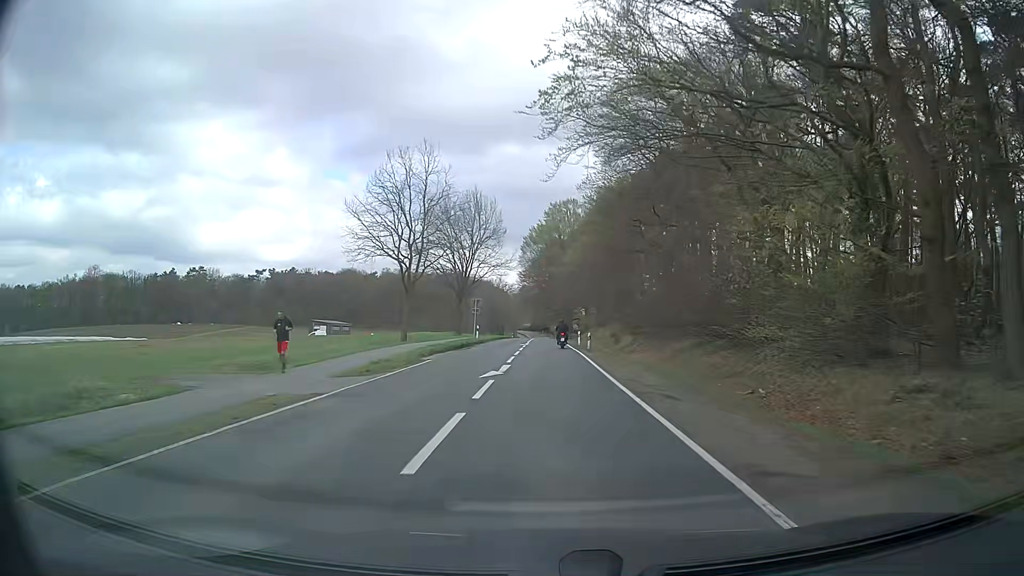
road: secondary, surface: asphalt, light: Day
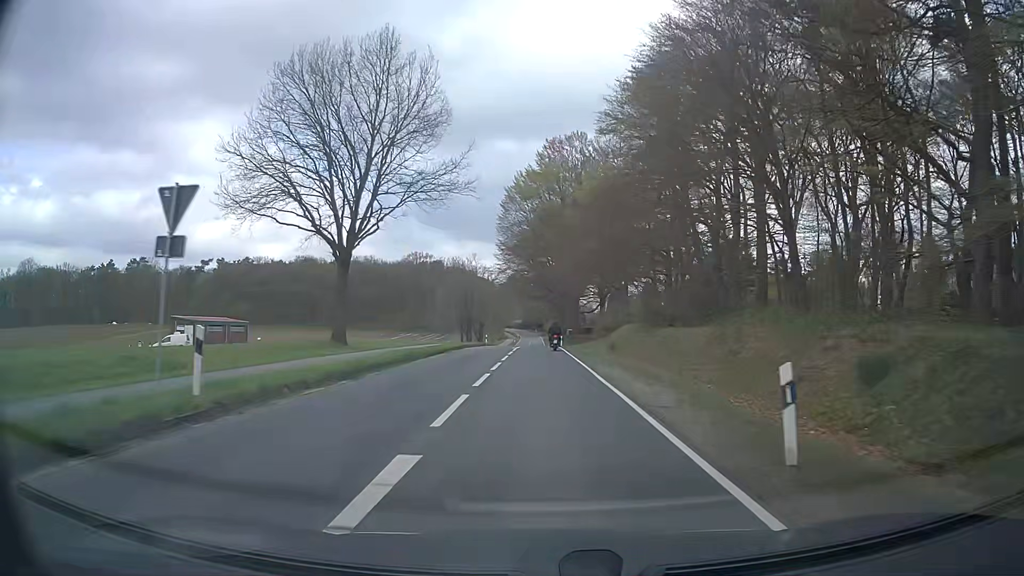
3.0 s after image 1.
(0.0, +44.5) m; 0°
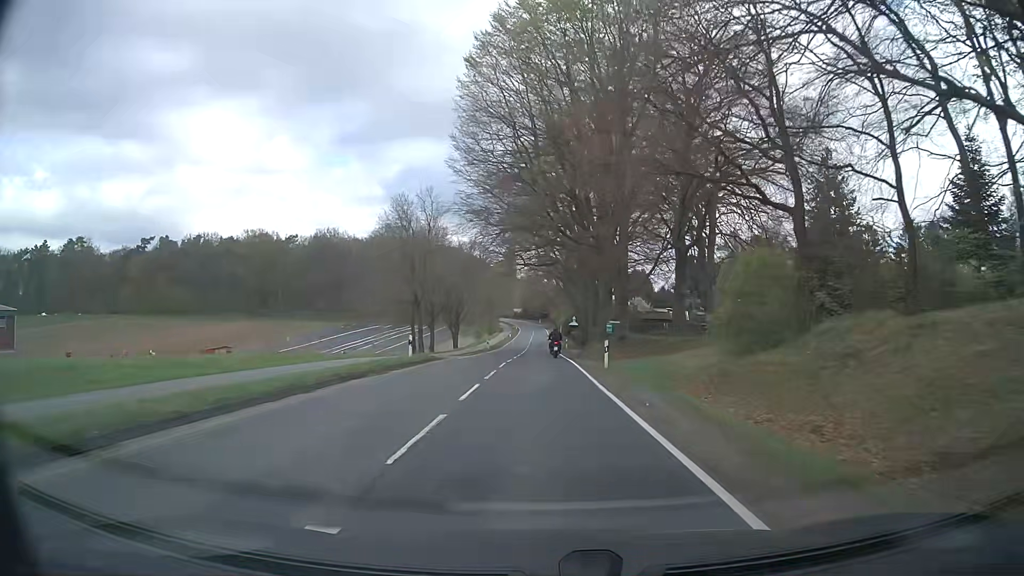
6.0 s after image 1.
(-0.2, +44.5) m; -1°
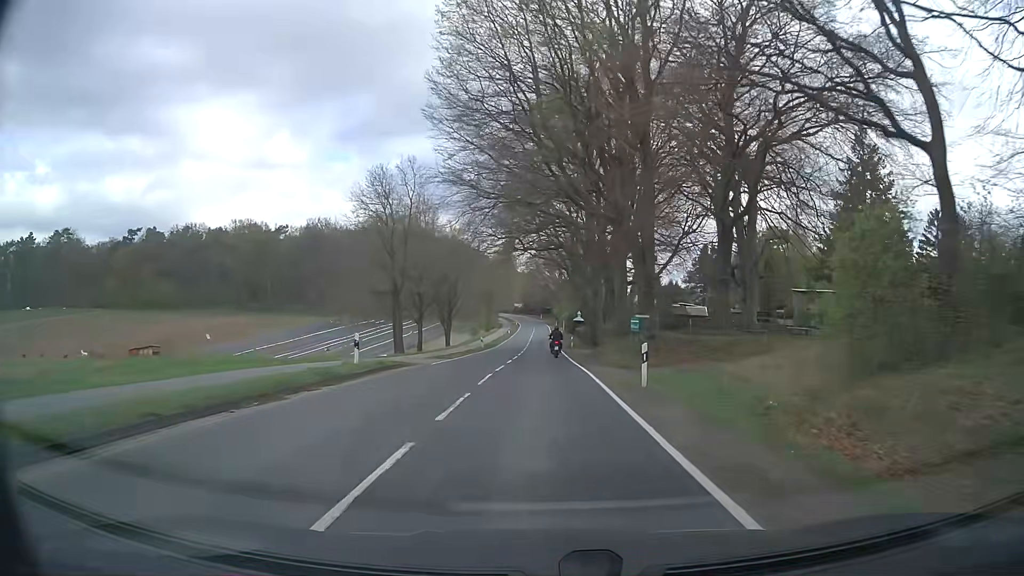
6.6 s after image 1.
(0.0, +8.9) m; 0°
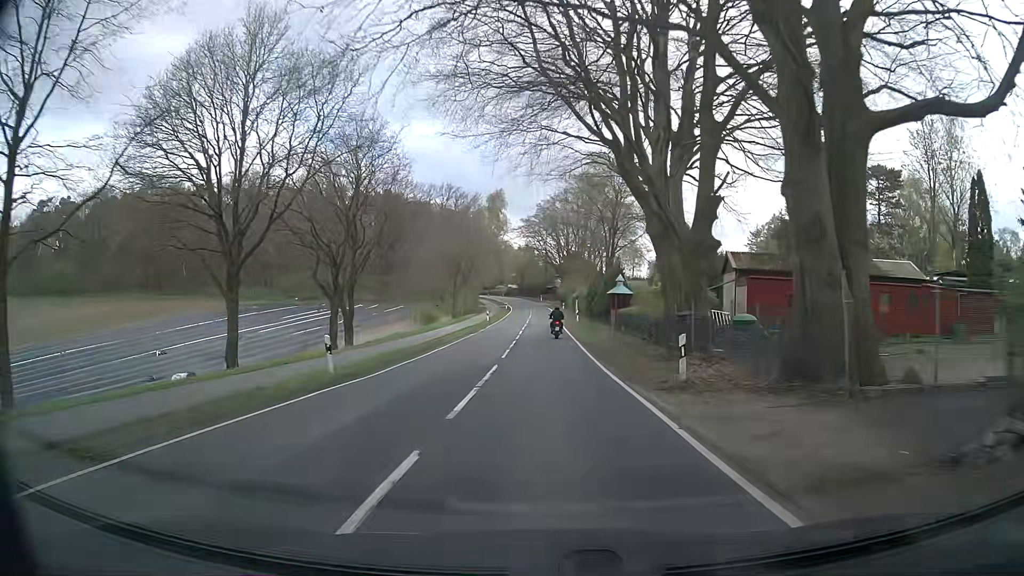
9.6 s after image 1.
(+0.2, +44.2) m; 0°
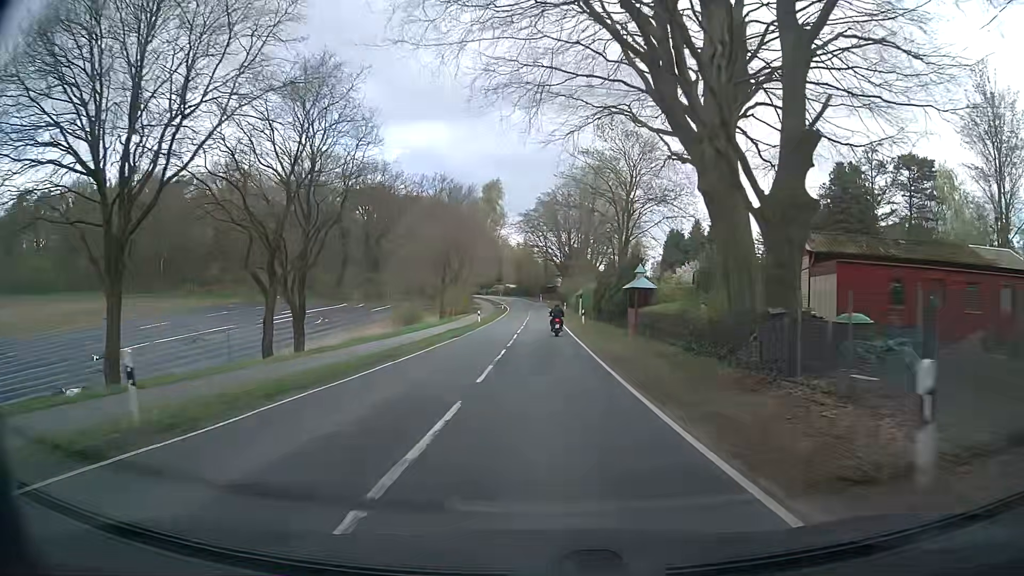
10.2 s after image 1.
(+0.1, +8.6) m; +1°
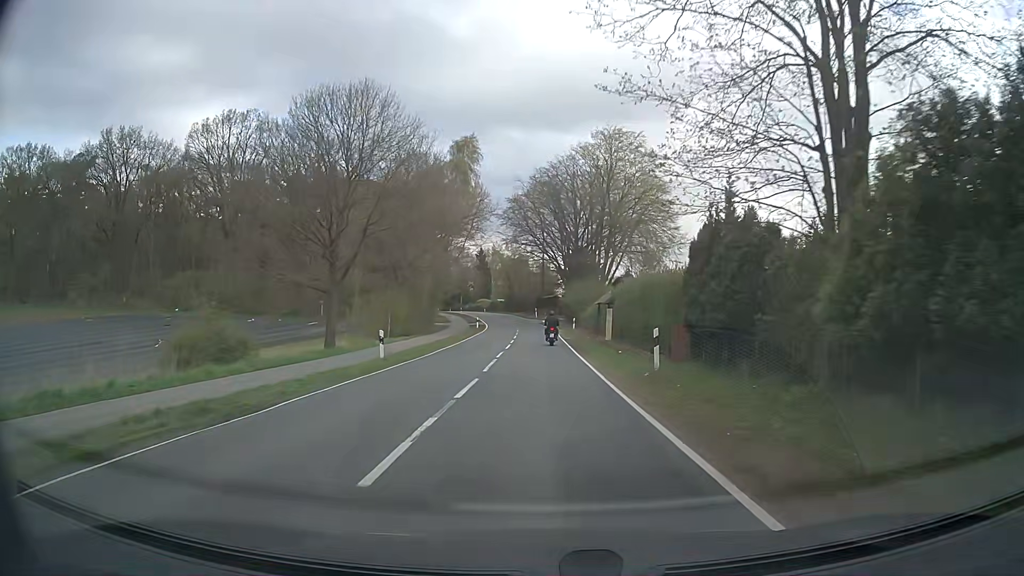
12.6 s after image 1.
(0.0, +33.4) m; 0°
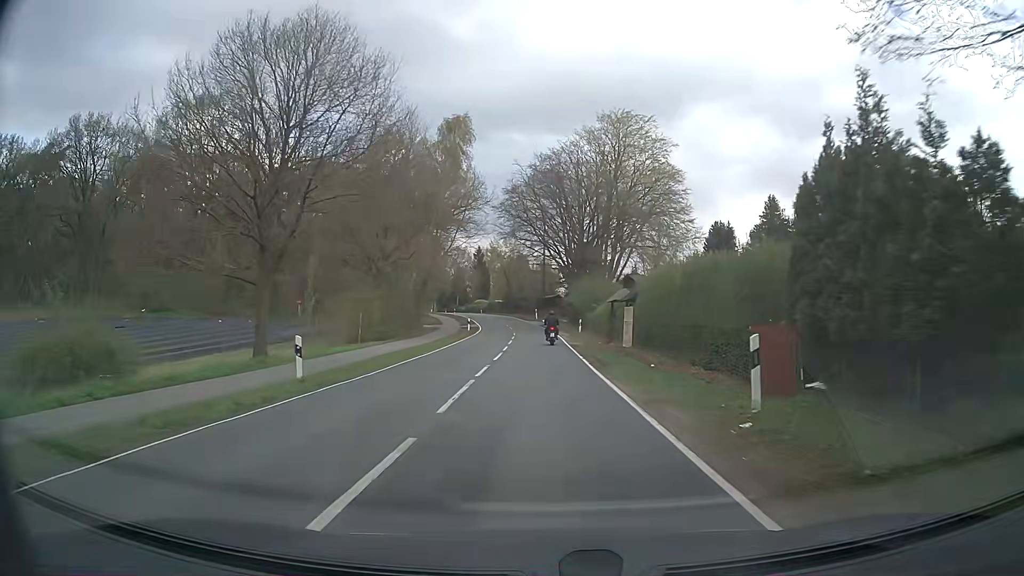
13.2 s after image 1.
(0.0, +8.1) m; 0°
(0, +10) (0, +20) (0, +30) (0, +40) (0, +50) (-1, +60) (-2, +70) (-3, +80) (-5, +90) (-7, +99) m
